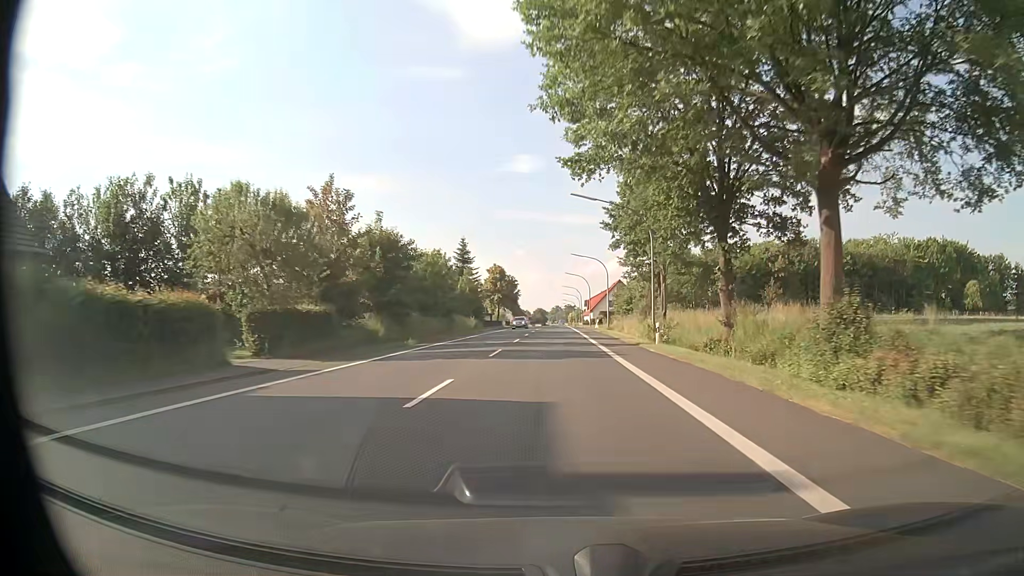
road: primary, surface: asphalt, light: Day
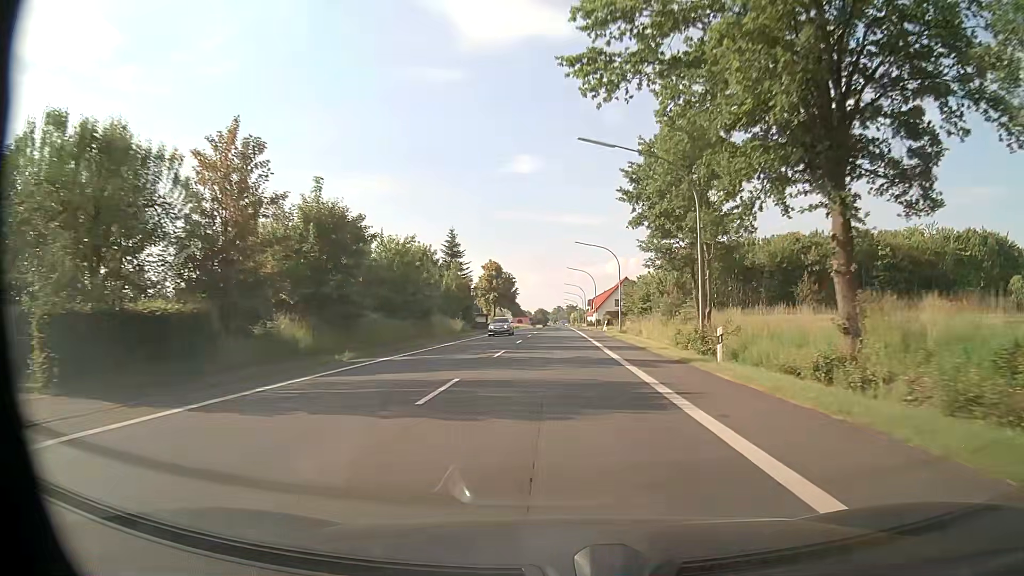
(0.0, +11.4) m; 0°
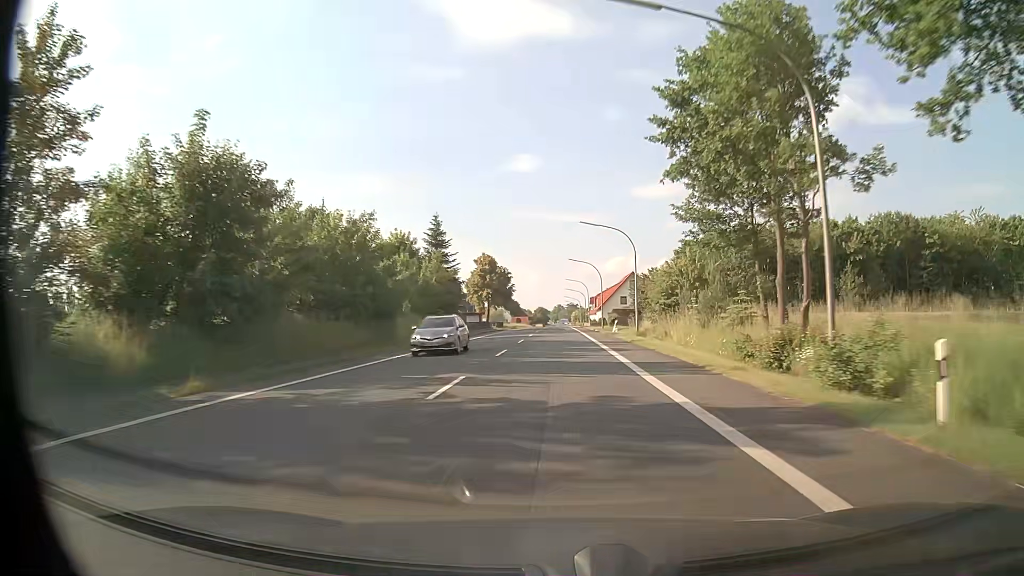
(0.0, +11.5) m; 0°
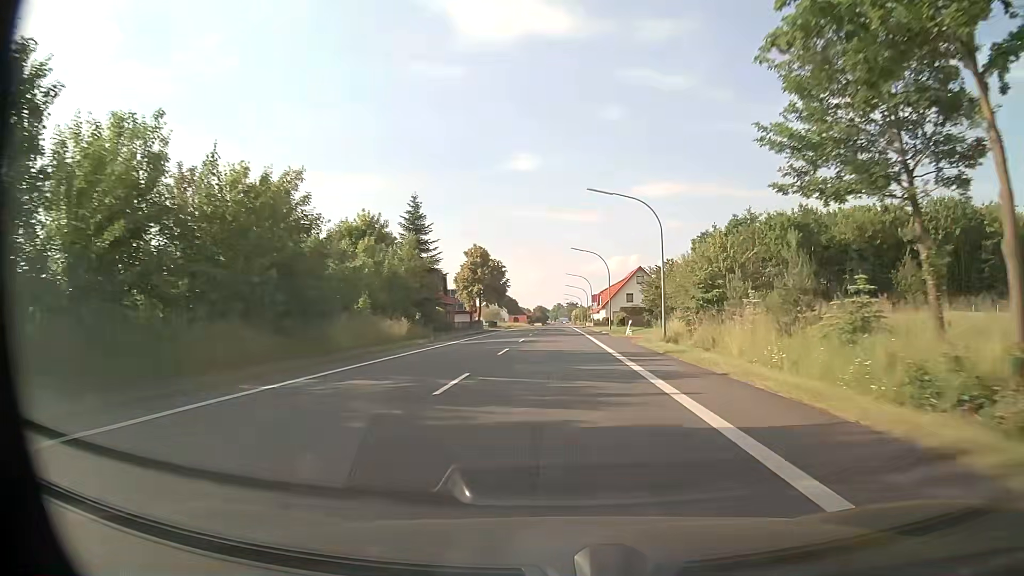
(0.0, +11.5) m; 0°
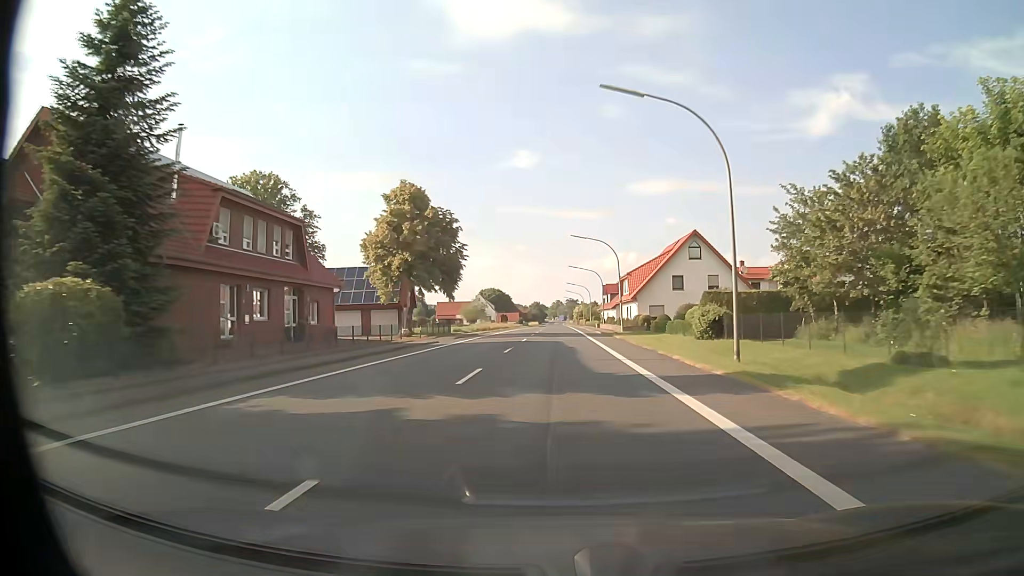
(+0.1, +46.2) m; 0°
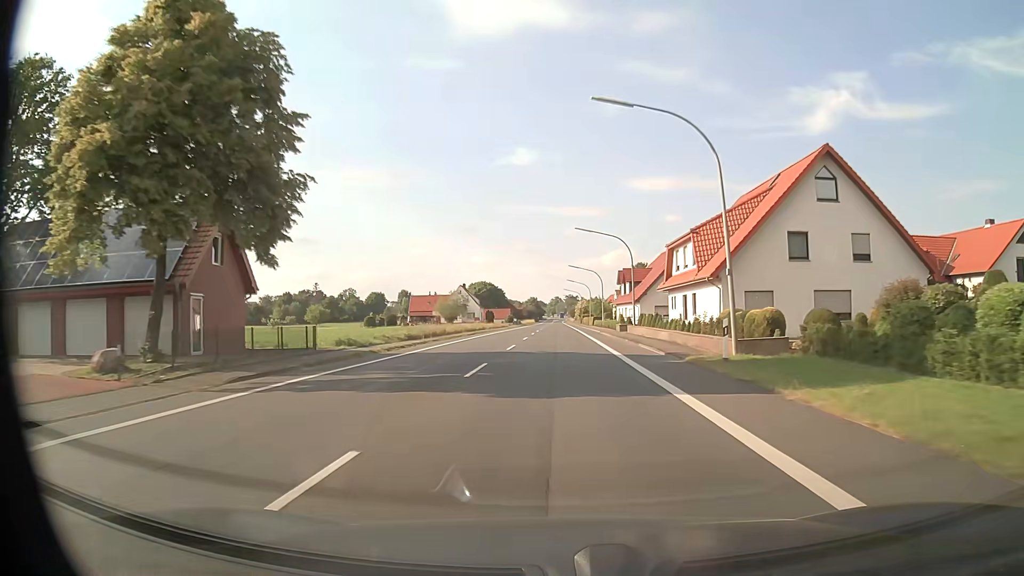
(+0.1, +34.9) m; 0°
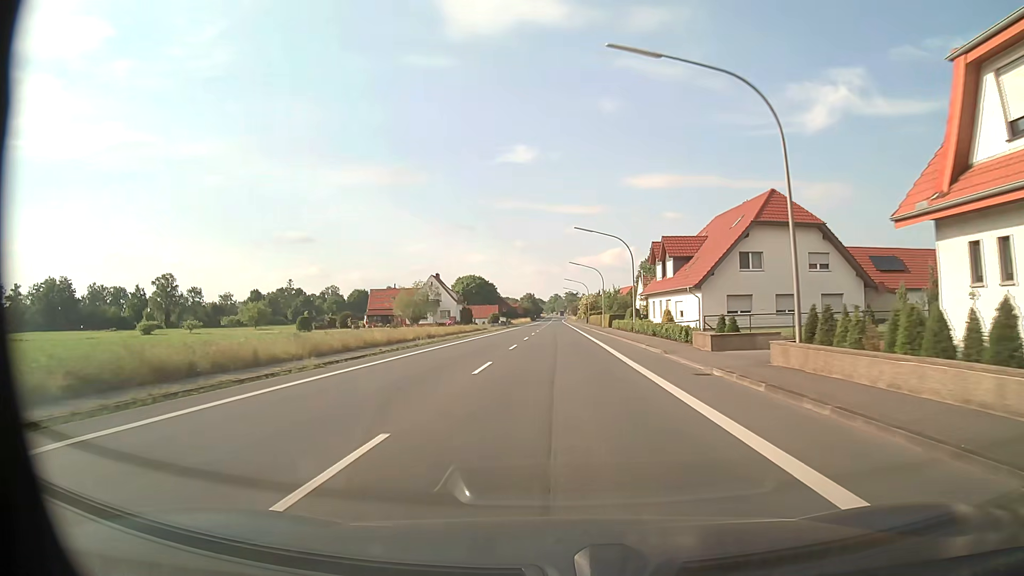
(0.0, +35.0) m; 0°
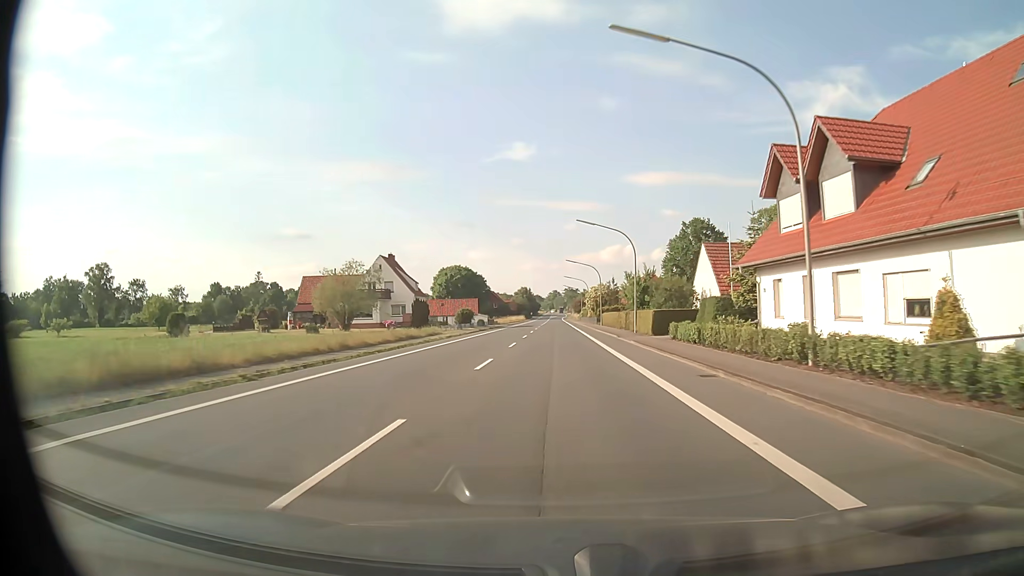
(0.0, +35.1) m; 0°
(0, +10) (0, +20) (0, +30) (0, +40) (0, +50) (0, +60) (0, +70) (0, +80) (0, +90) (0, +100) m
